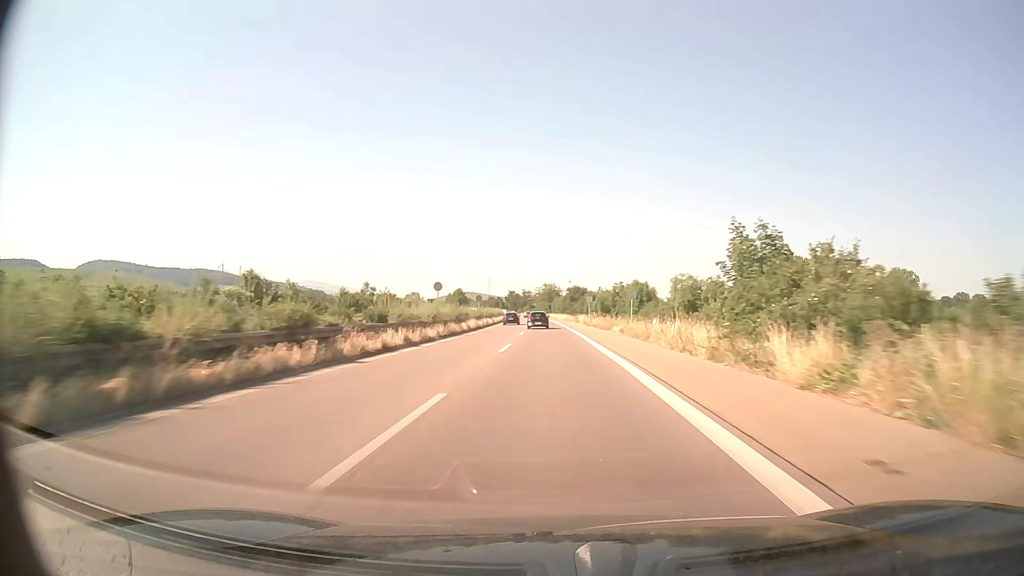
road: trunk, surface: asphalt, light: Day
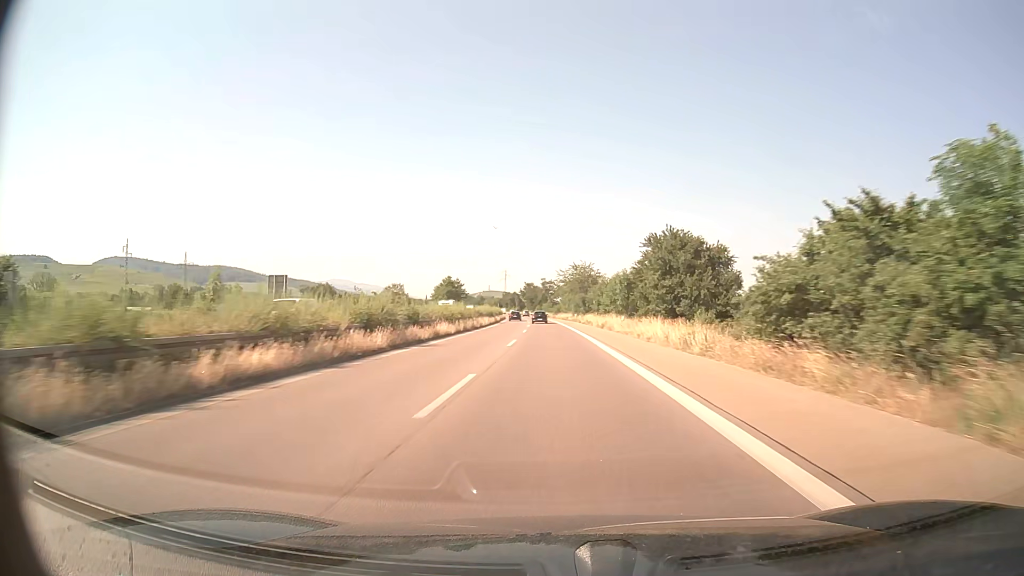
(-1.9, +86.8) m; -2°
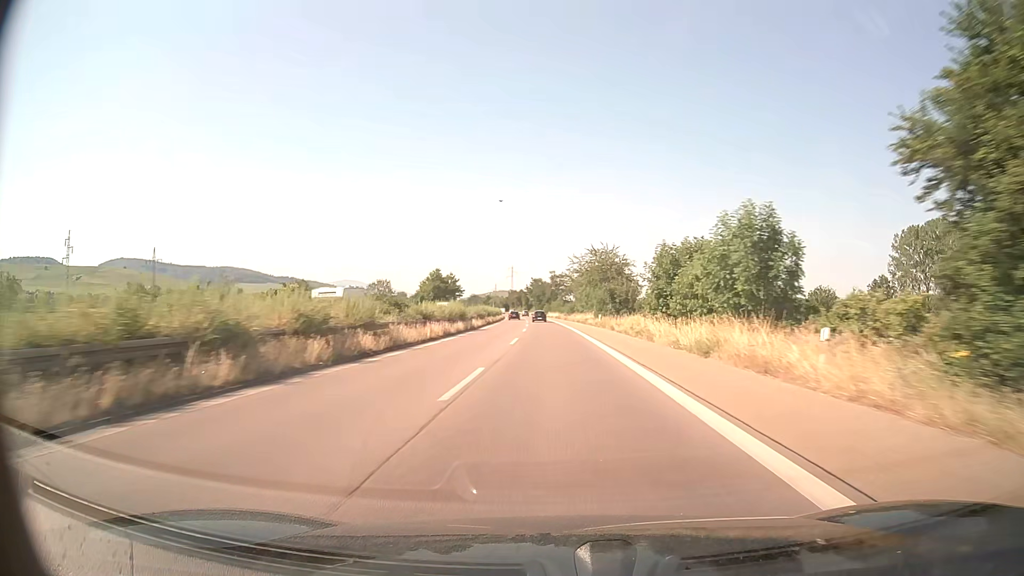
(-0.2, +34.4) m; -1°
